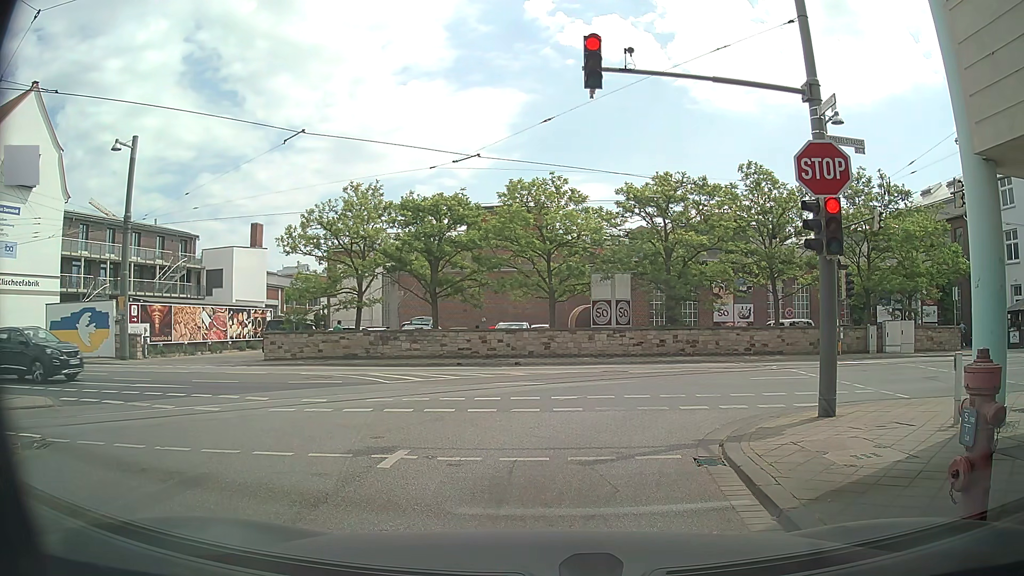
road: residential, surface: asphalt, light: Day
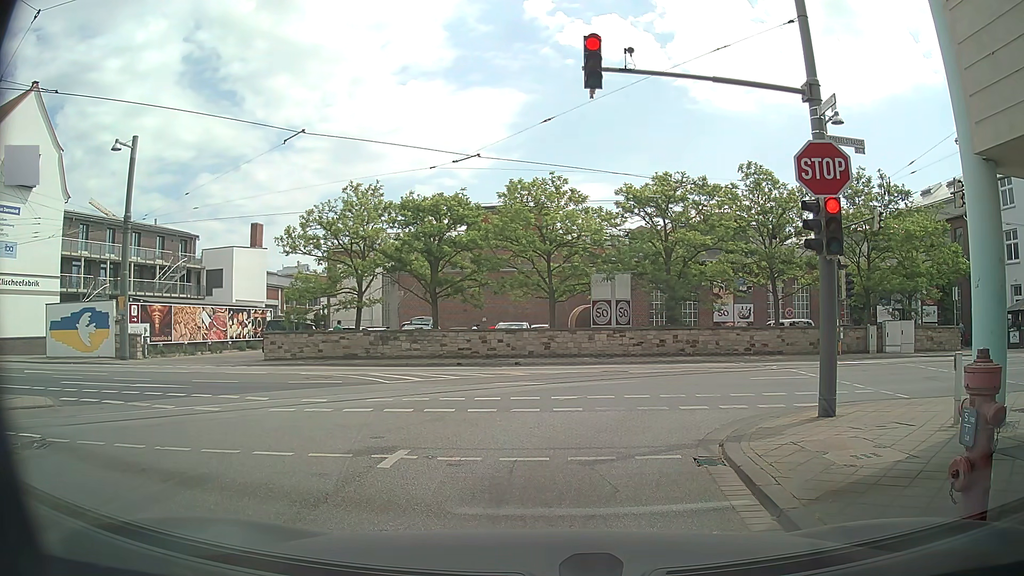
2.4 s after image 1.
(0.0, 0.0) m; 0°
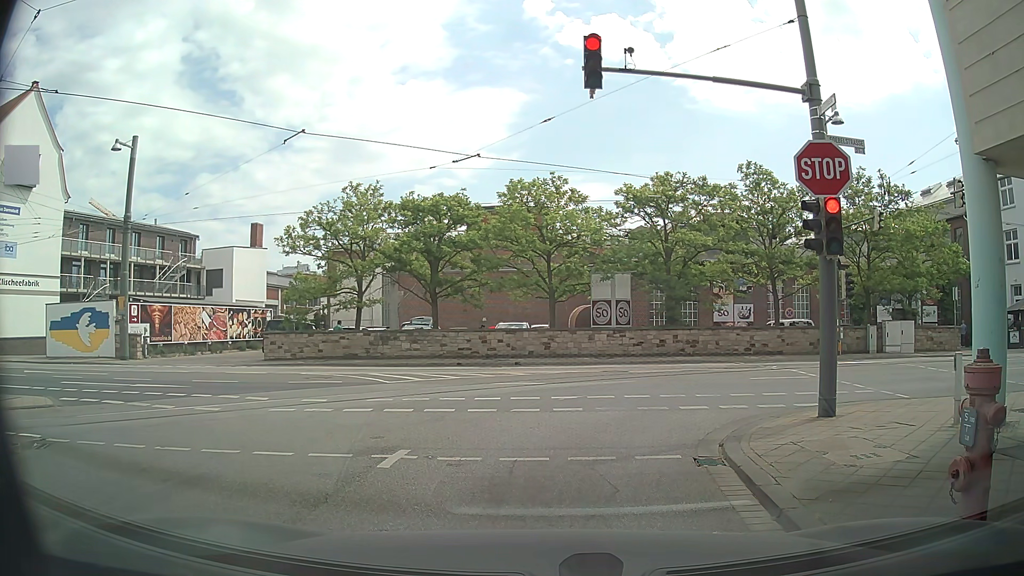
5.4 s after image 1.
(0.0, 0.0) m; 0°
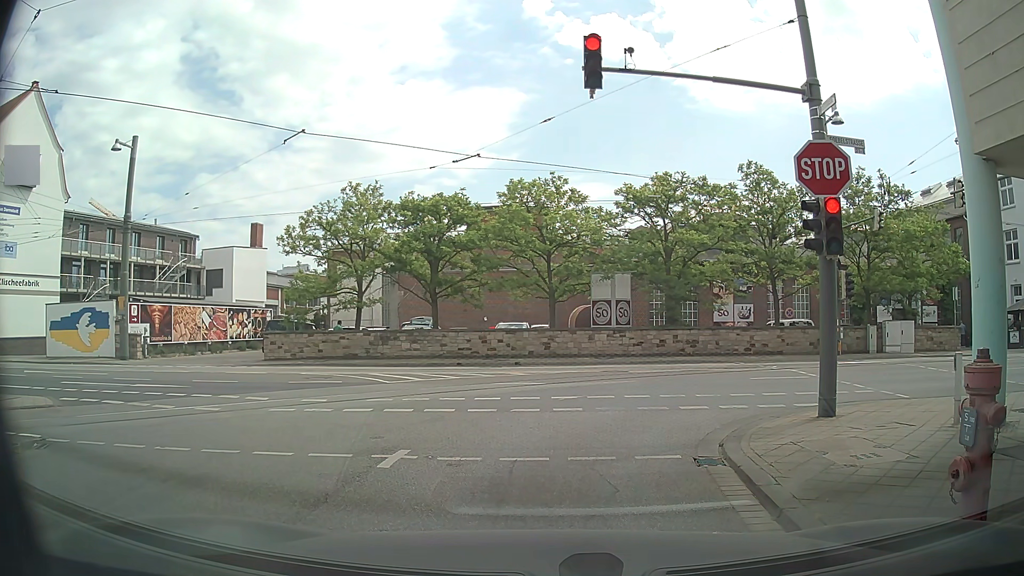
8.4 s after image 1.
(0.0, 0.0) m; 0°
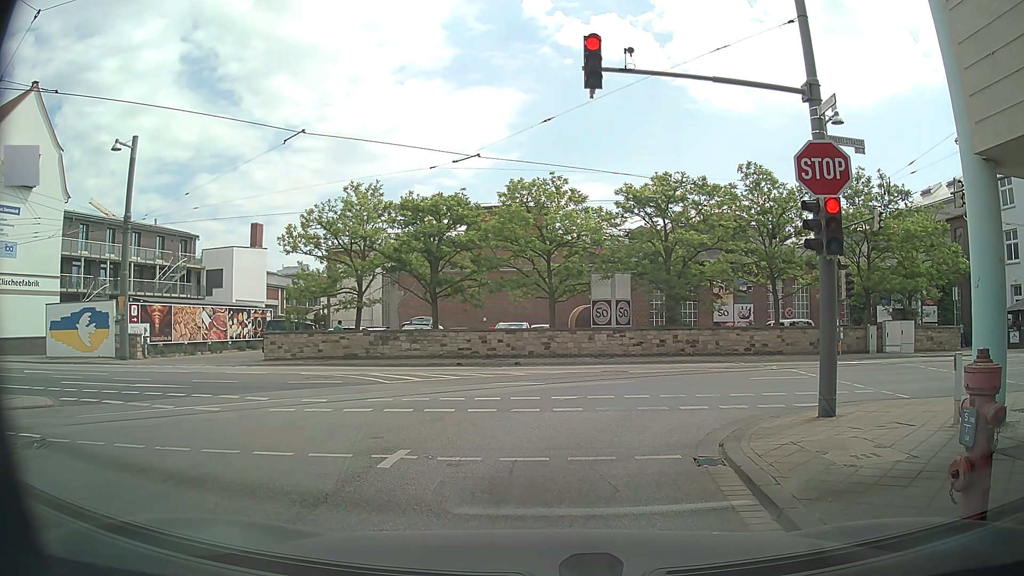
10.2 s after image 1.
(0.0, 0.0) m; 0°
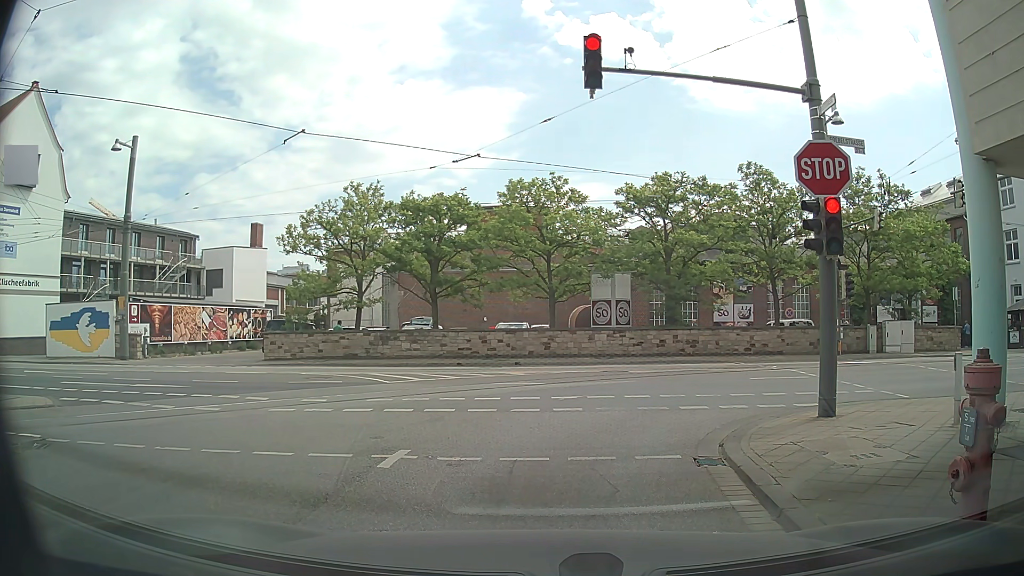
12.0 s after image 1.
(0.0, 0.0) m; 0°
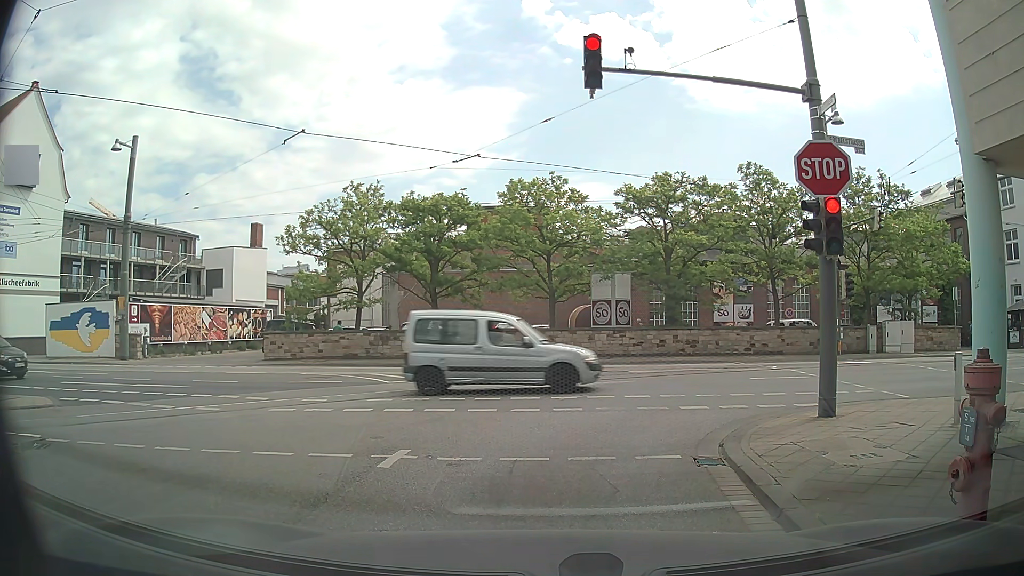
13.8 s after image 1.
(0.0, 0.0) m; 0°
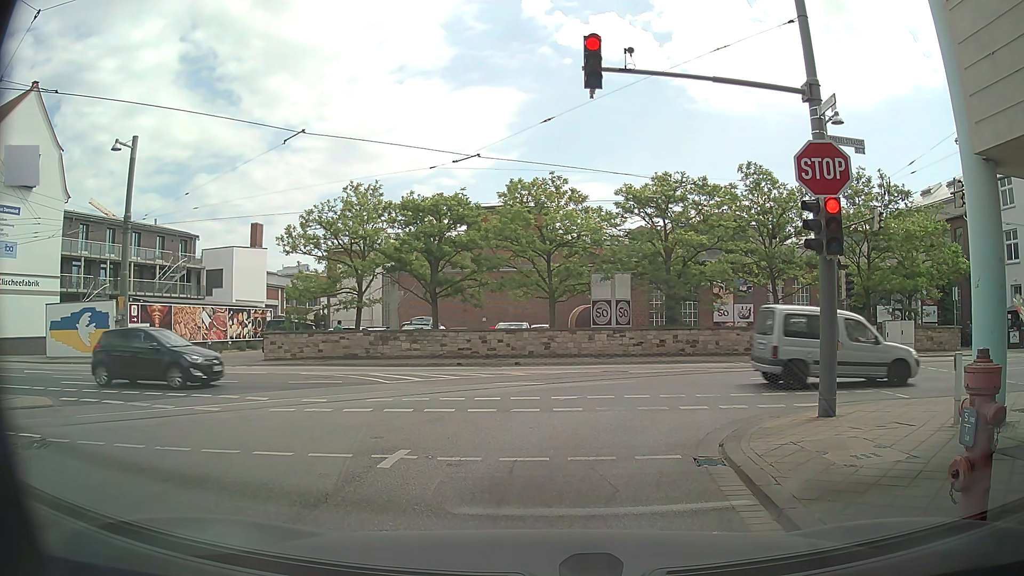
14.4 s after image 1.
(0.0, 0.0) m; 0°
